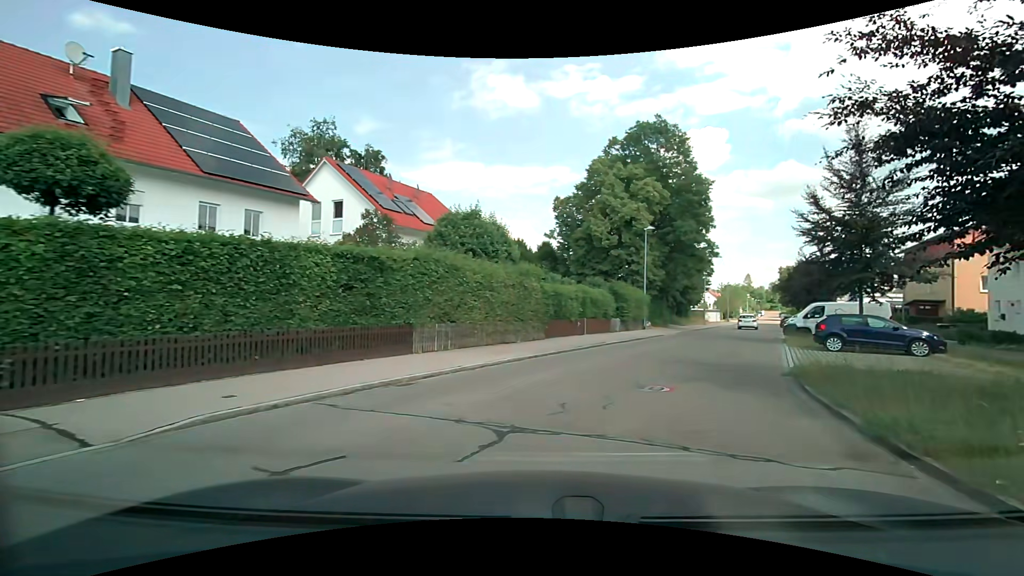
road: residential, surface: asphalt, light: Day
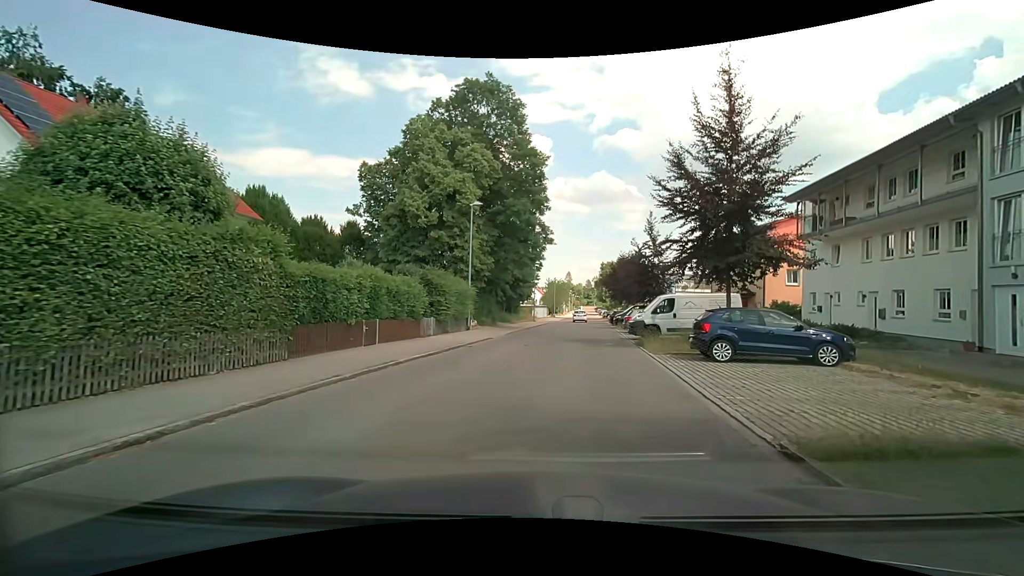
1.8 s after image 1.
(+1.7, +8.6) m; +20°
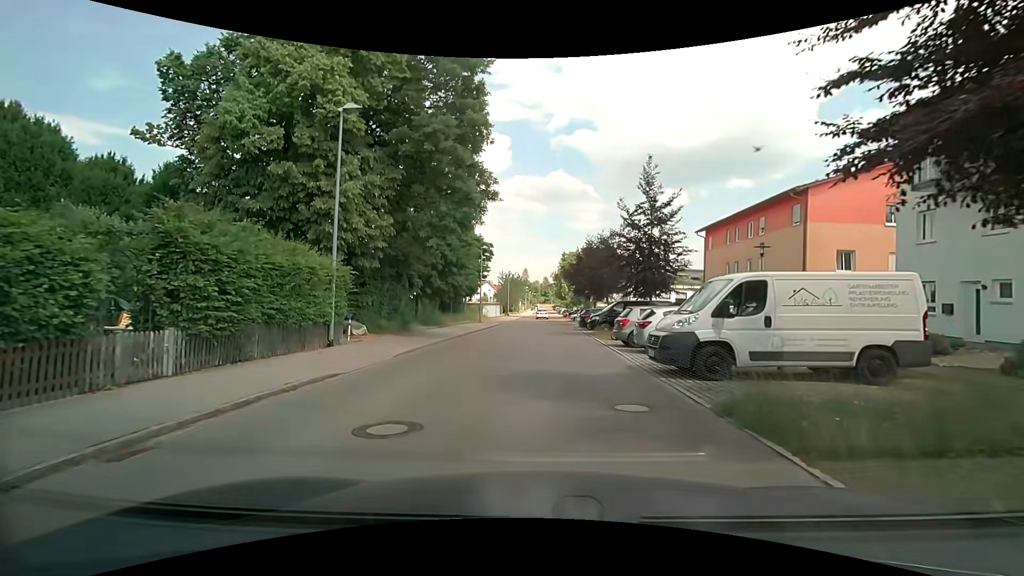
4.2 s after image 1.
(+0.9, +14.0) m; +5°
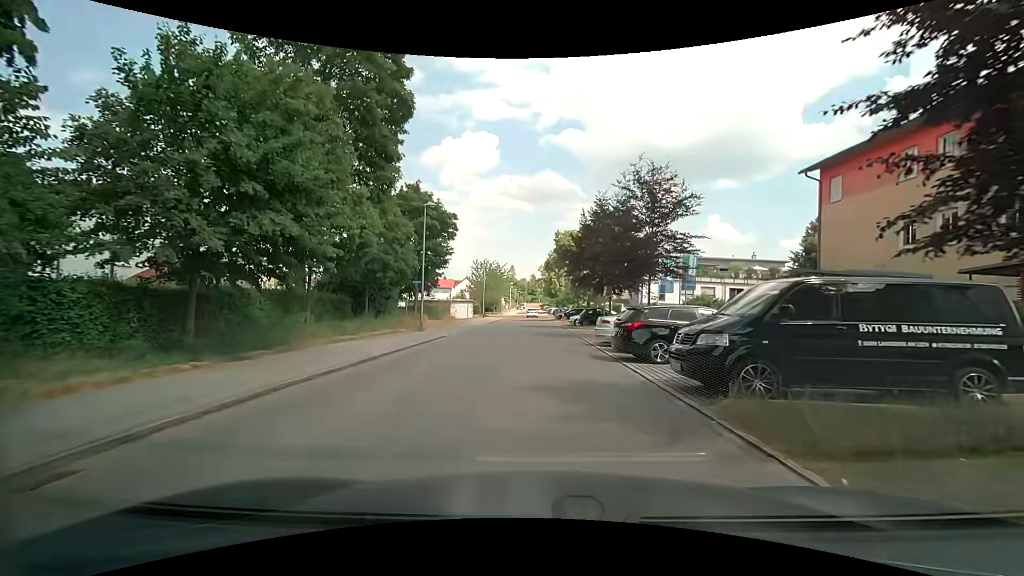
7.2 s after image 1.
(+0.4, +20.8) m; +1°
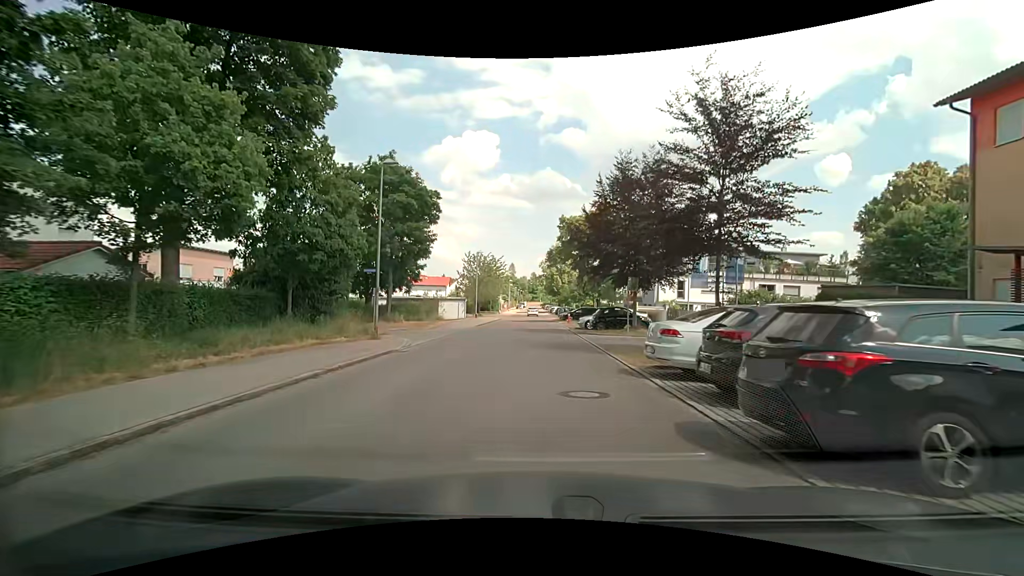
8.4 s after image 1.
(0.0, +8.6) m; 0°
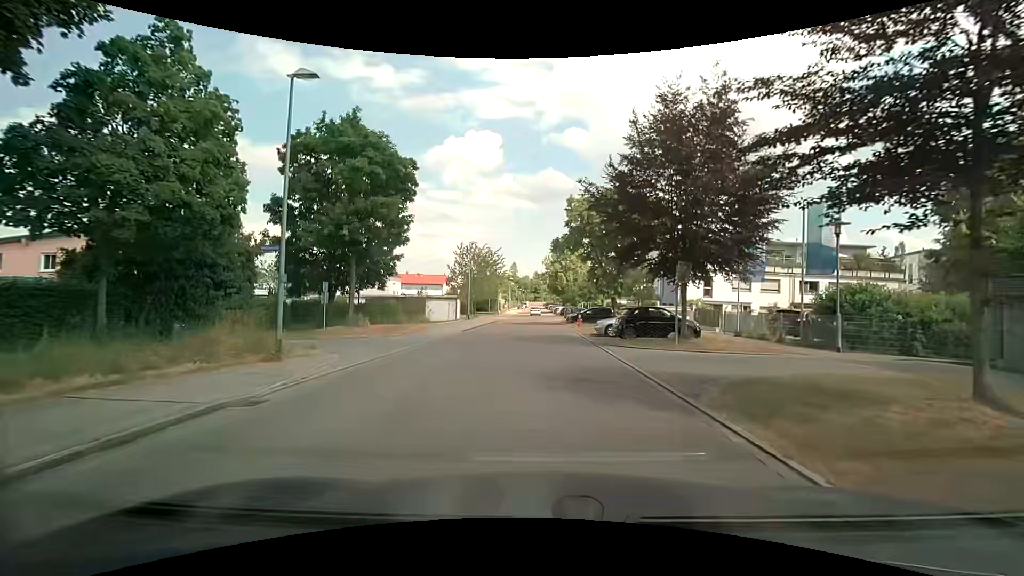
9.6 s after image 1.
(+0.1, +8.3) m; 0°
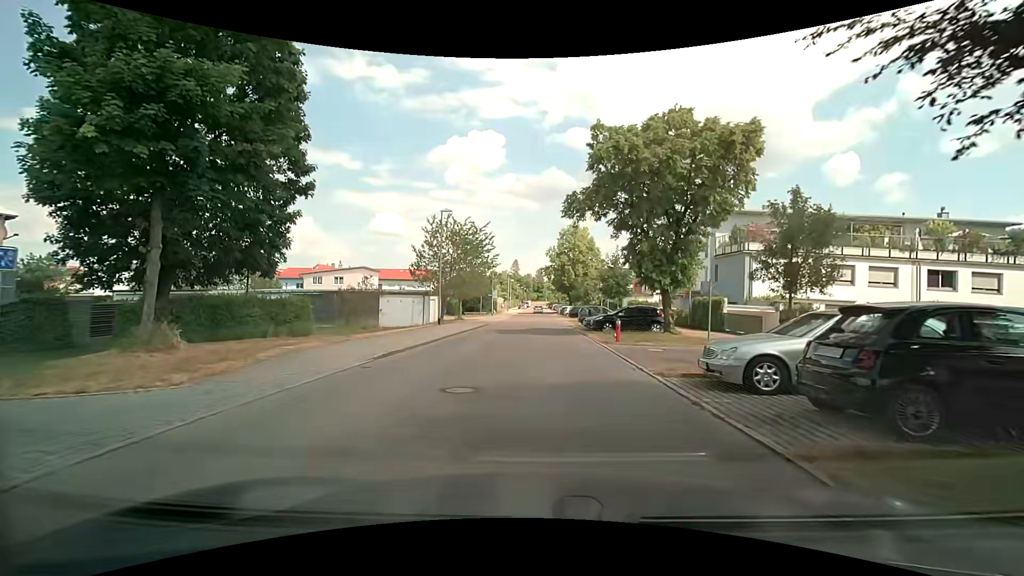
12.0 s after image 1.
(+0.1, +15.8) m; 0°
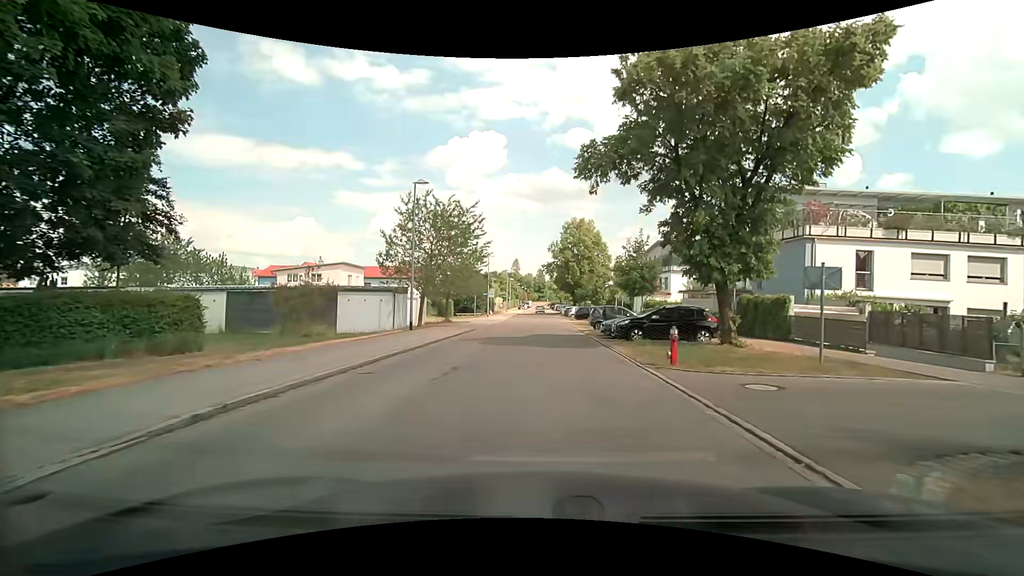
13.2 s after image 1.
(0.0, +7.7) m; 0°
(0, +10) (0, +20) (0, +30) (0, +40) (0, +50) (0, +60) (+1, +70) (+1, +80) (+1, +90) (+1, +100) m
